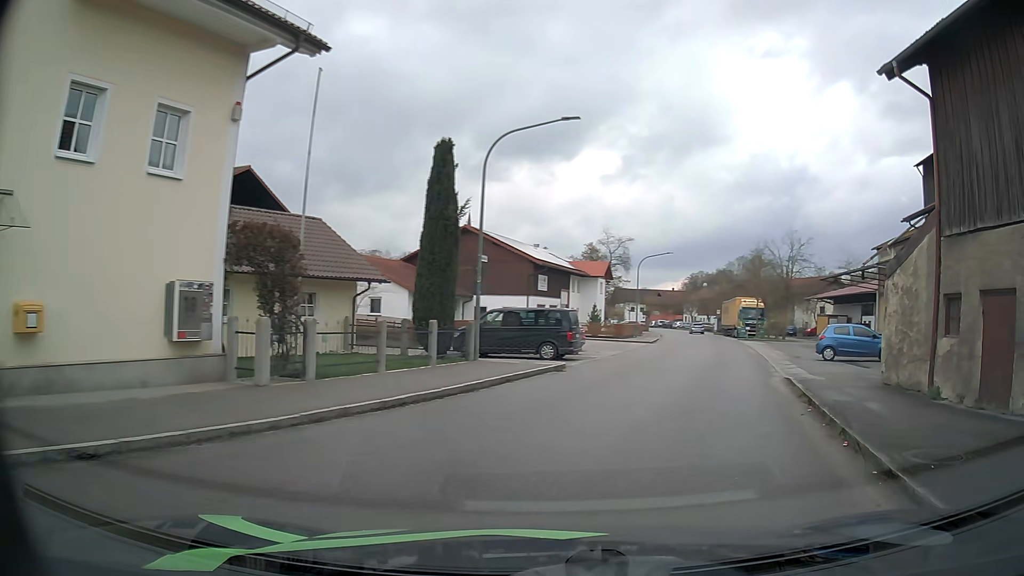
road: tertiary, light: Day
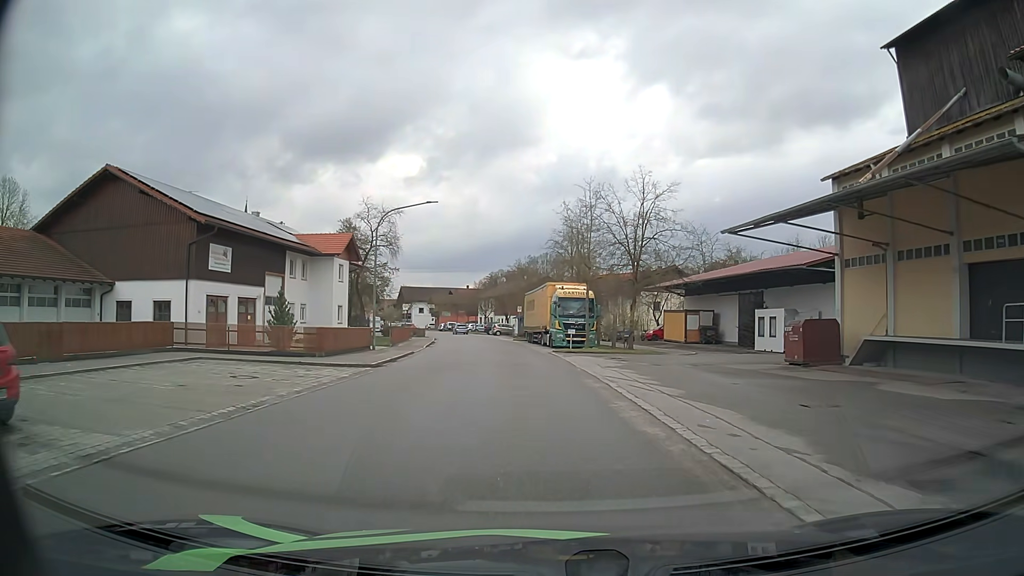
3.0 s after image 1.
(+5.1, +25.2) m; +14°
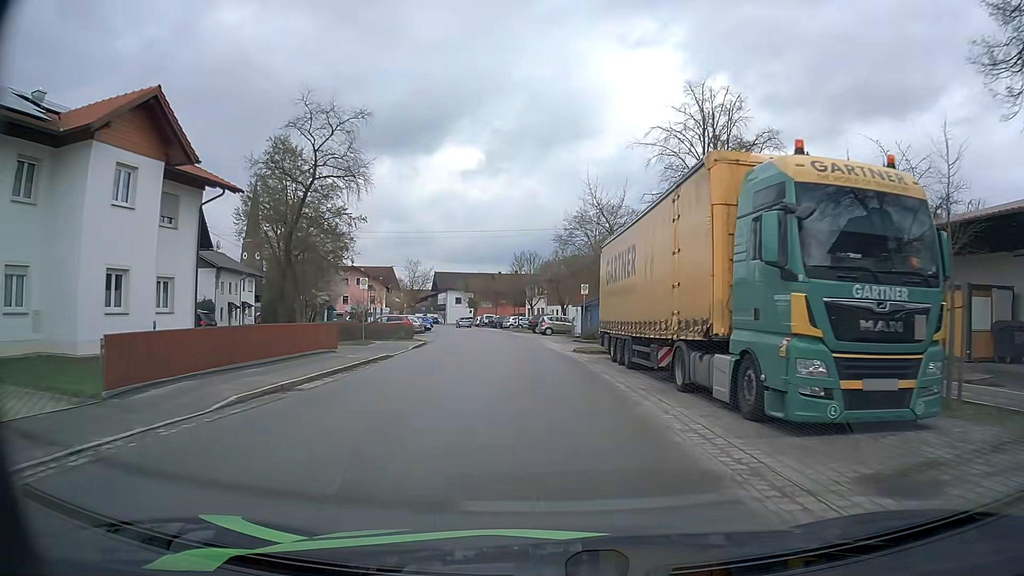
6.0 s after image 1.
(-1.4, +31.9) m; -5°
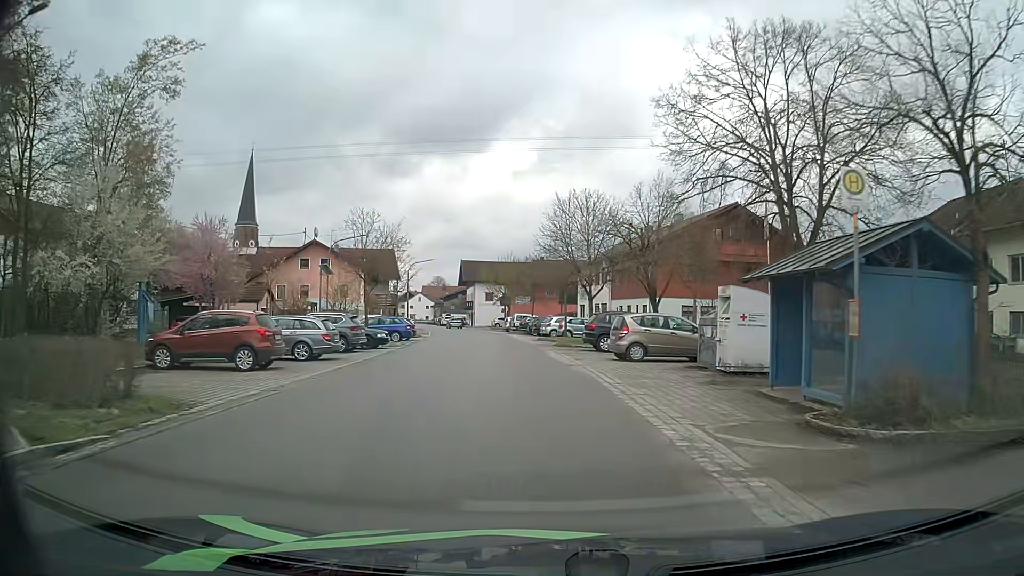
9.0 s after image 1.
(-1.1, +31.2) m; -4°
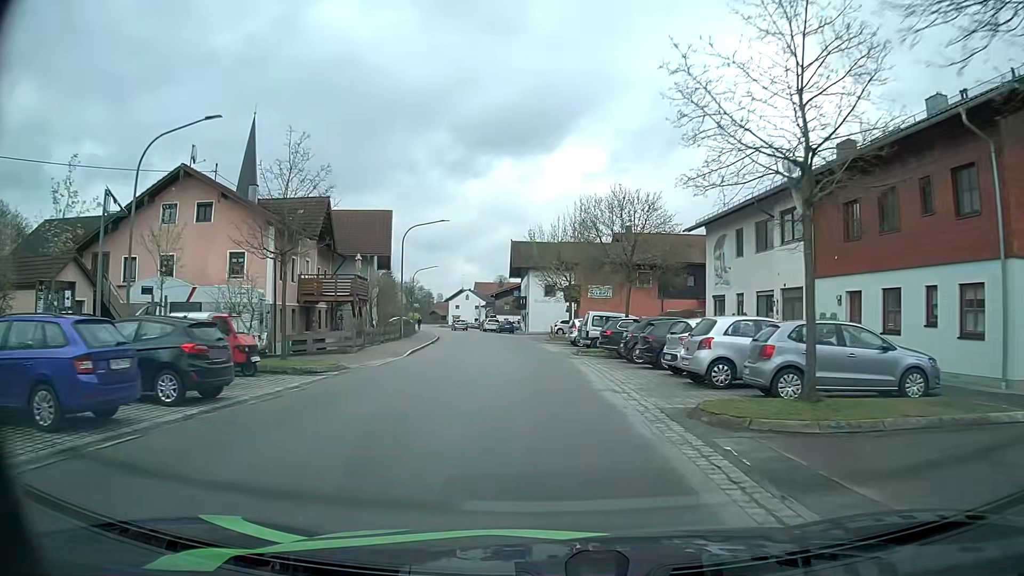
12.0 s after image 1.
(-1.6, +31.8) m; -6°
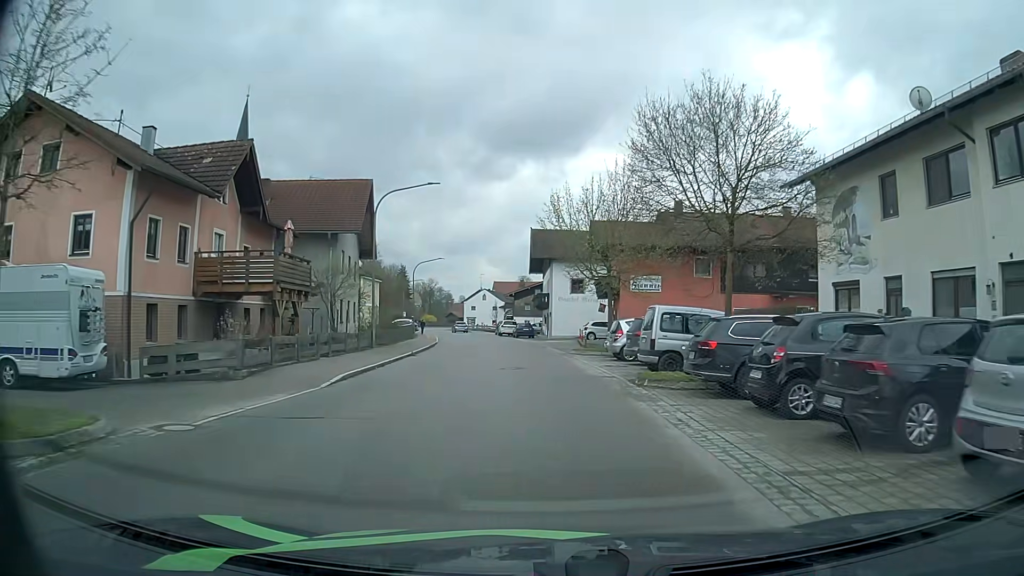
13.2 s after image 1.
(-0.1, +12.6) m; -2°
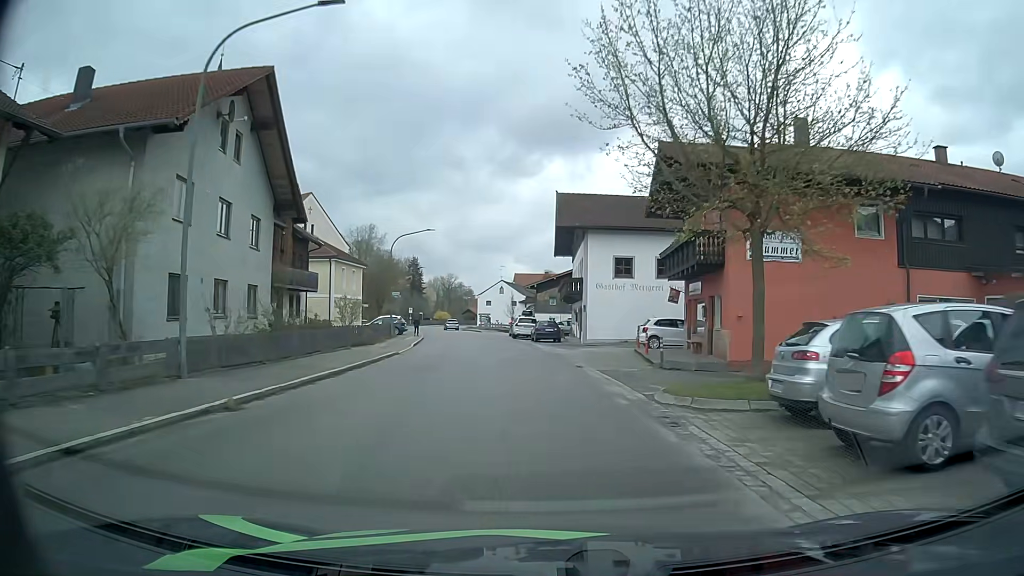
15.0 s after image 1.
(-0.3, +18.9) m; -2°
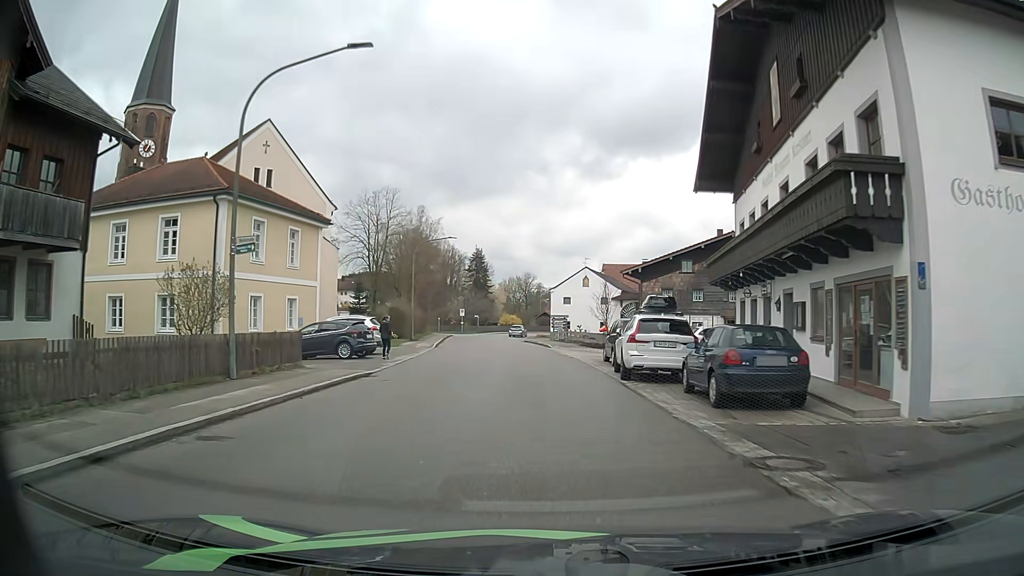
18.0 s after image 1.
(-2.0, +32.4) m; -7°
(0, +10) (0, +20) (-1, +30) (-1, +40) (-2, +50) (-3, +60) (-4, +70) (-4, +80) (-2, +90) (+1, +99) m
